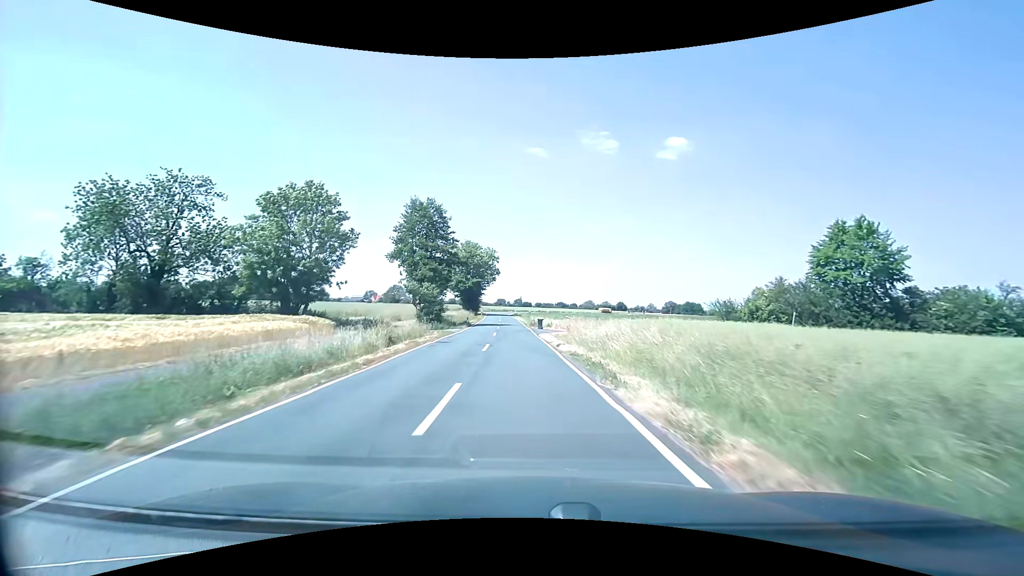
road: secondary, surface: asphalt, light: Day
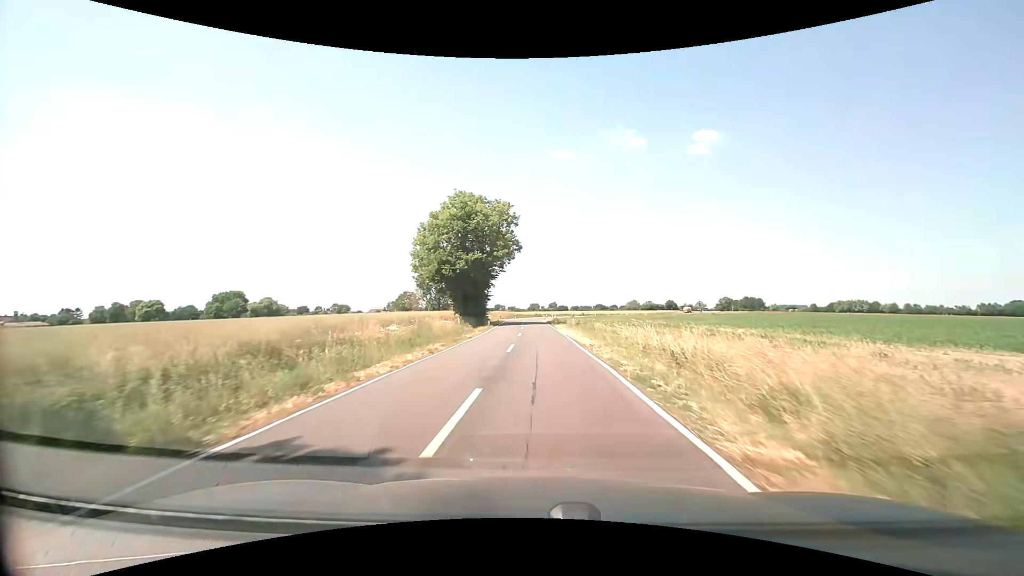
(-2.6, +49.7) m; -4°
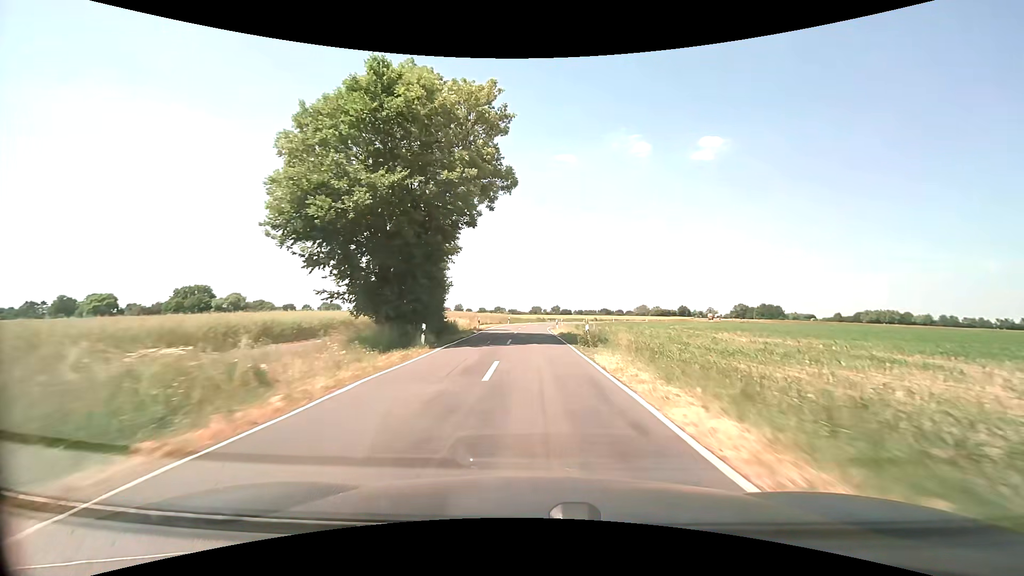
(-0.2, +31.1) m; -1°
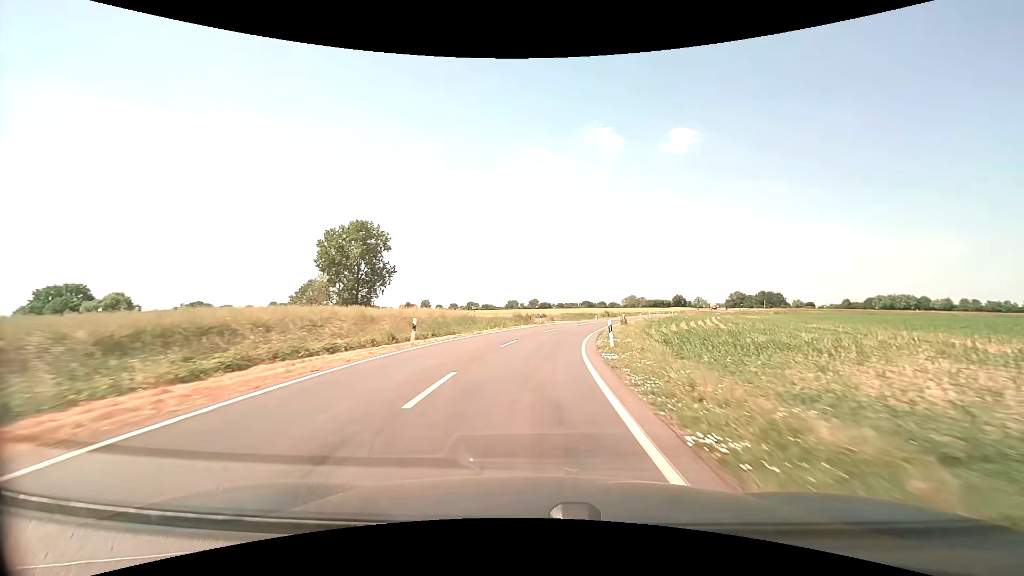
(+0.2, +51.7) m; +3°
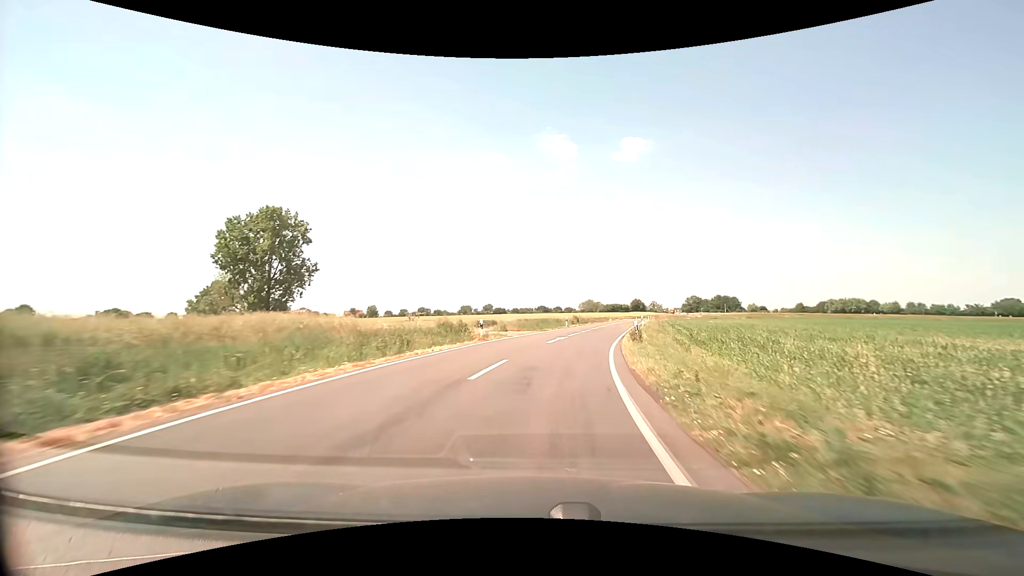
(+0.8, +20.5) m; +5°
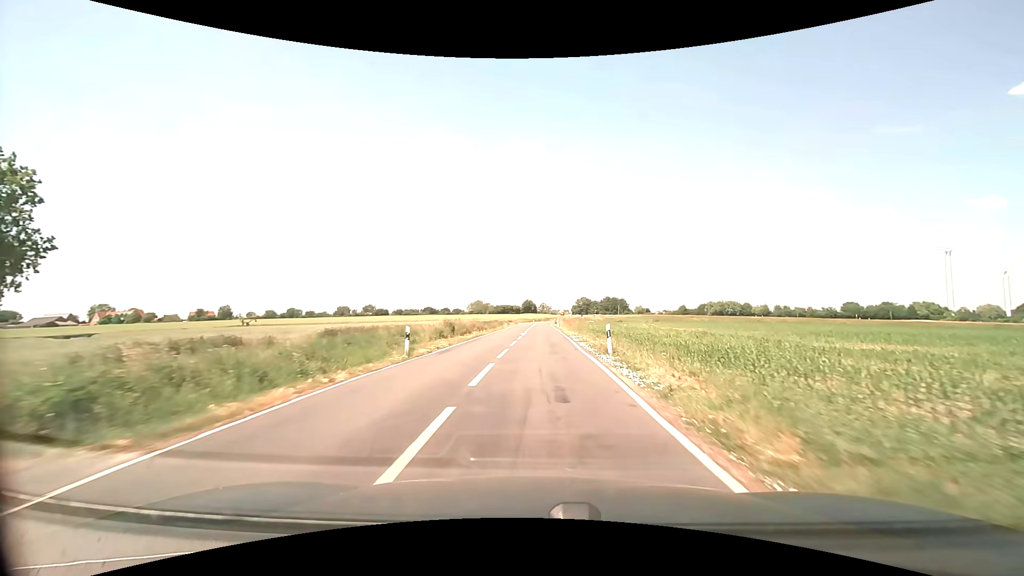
(+3.4, +30.3) m; +12°
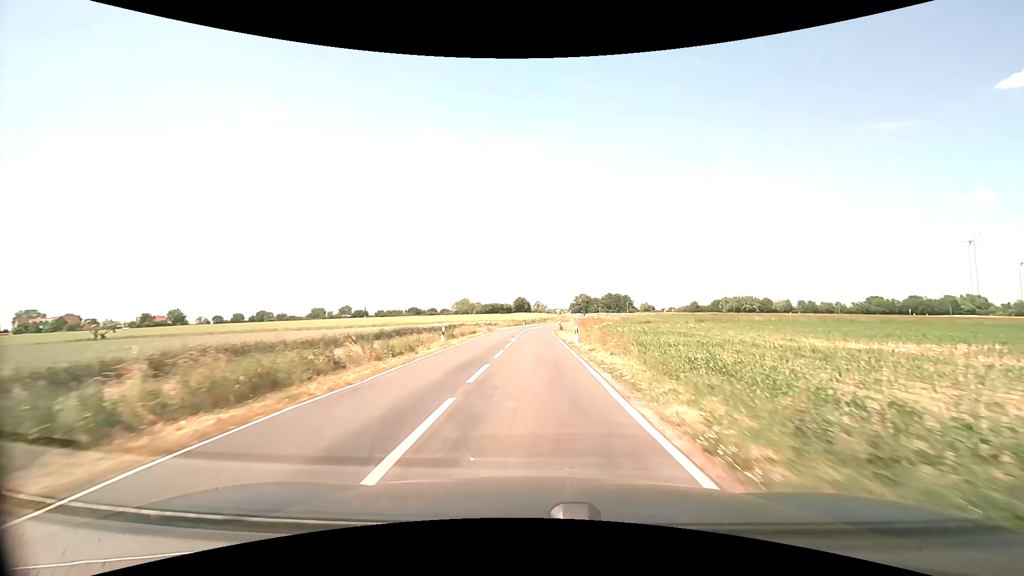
(+0.8, +41.4) m; +1°
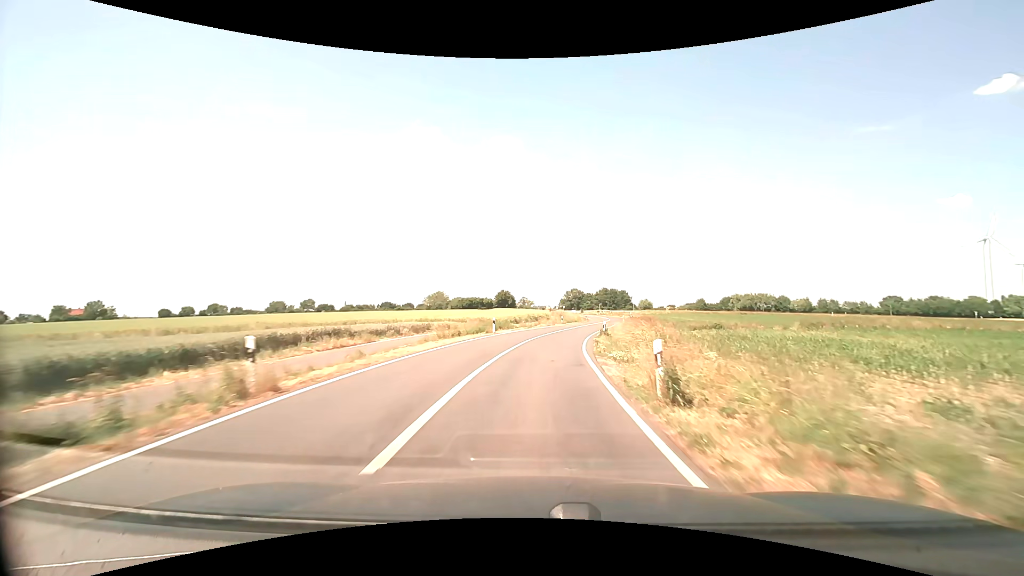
(+0.1, +42.0) m; +2°
(0, +10) (+1, +20) (+2, +30) (+3, +40) (+6, +50) (+8, +59) (+10, +69) (+12, +79) (+14, +89) (+14, +99) m
